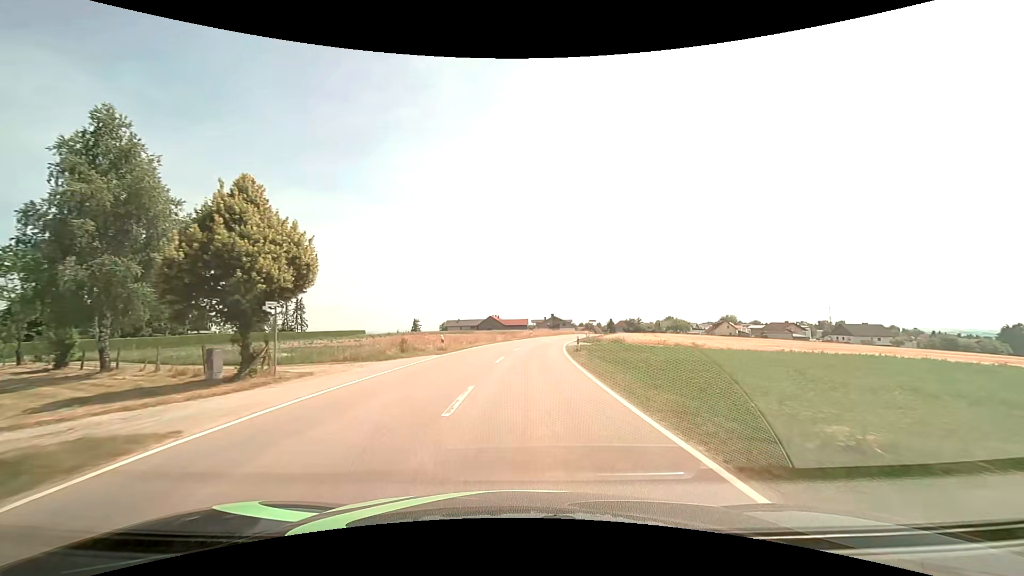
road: tertiary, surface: asphalt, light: Day
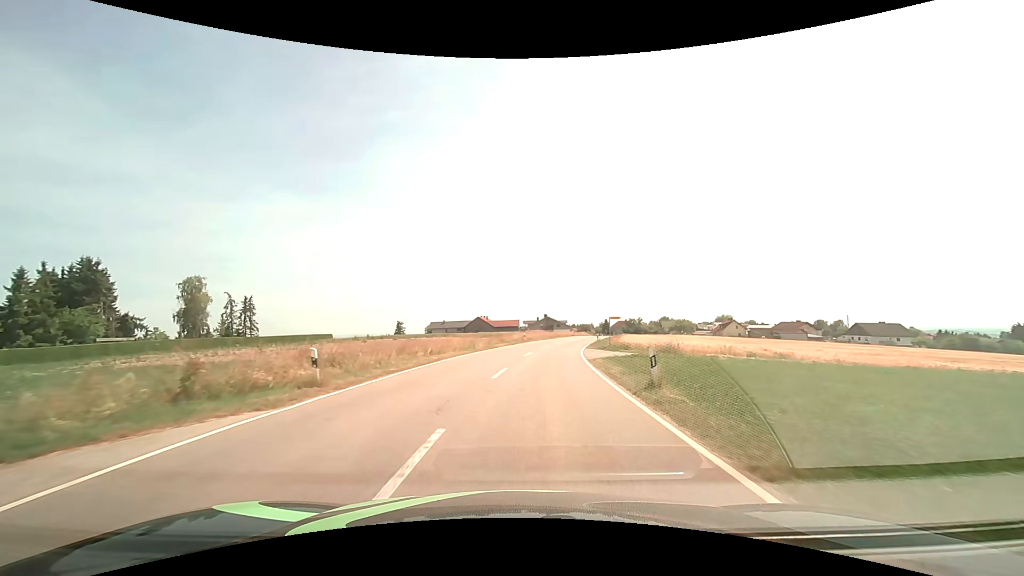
(+0.2, +17.3) m; +1°
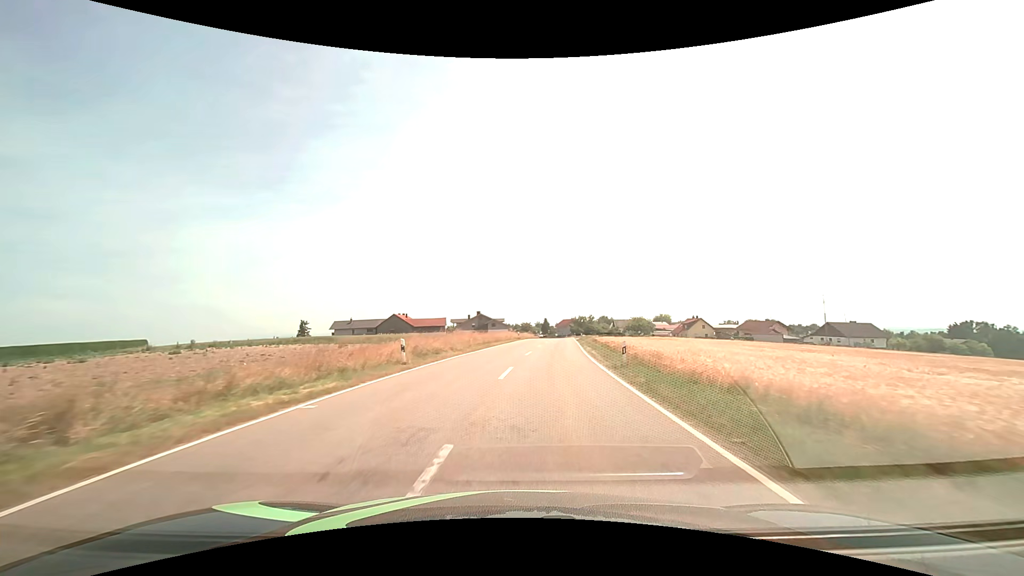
(+2.2, +35.9) m; +7°
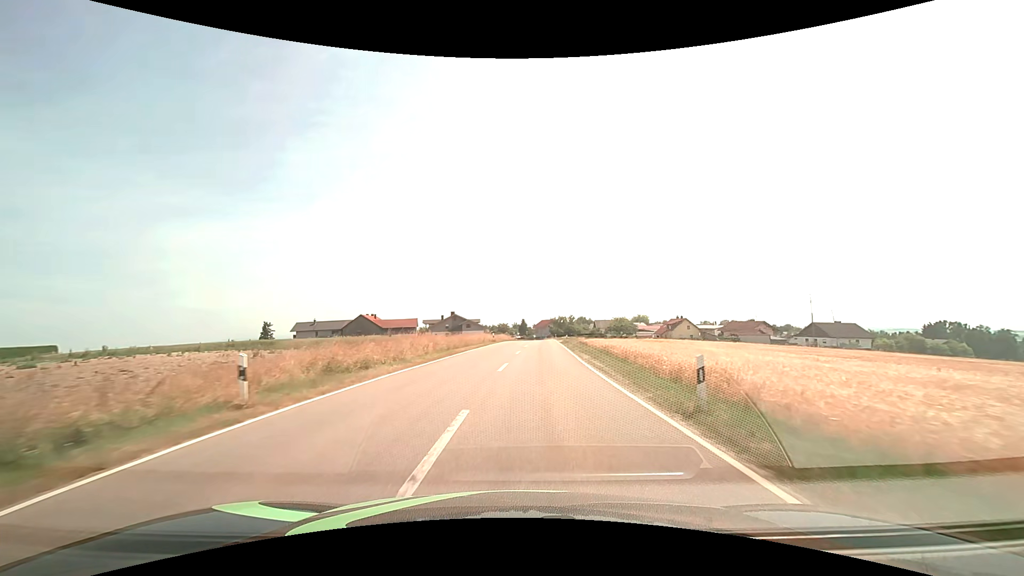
(+0.2, +9.1) m; +3°
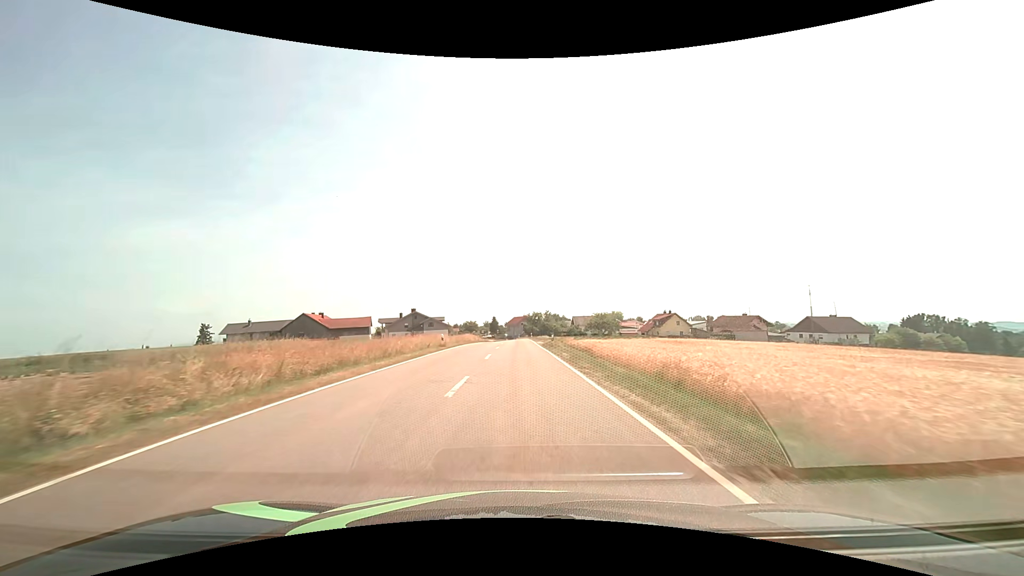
(+0.7, +18.0) m; +4°
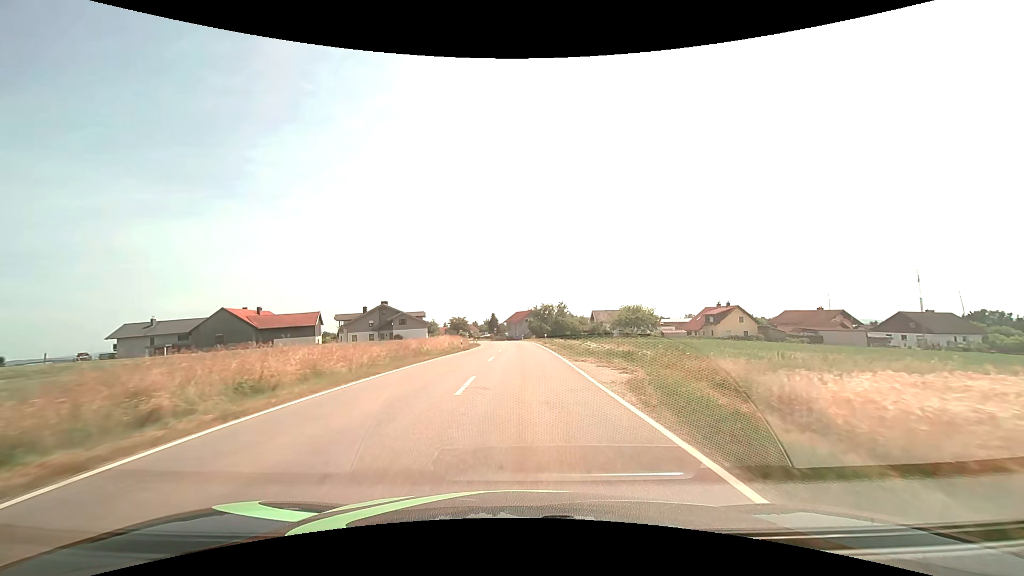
(-0.2, +35.0) m; 0°
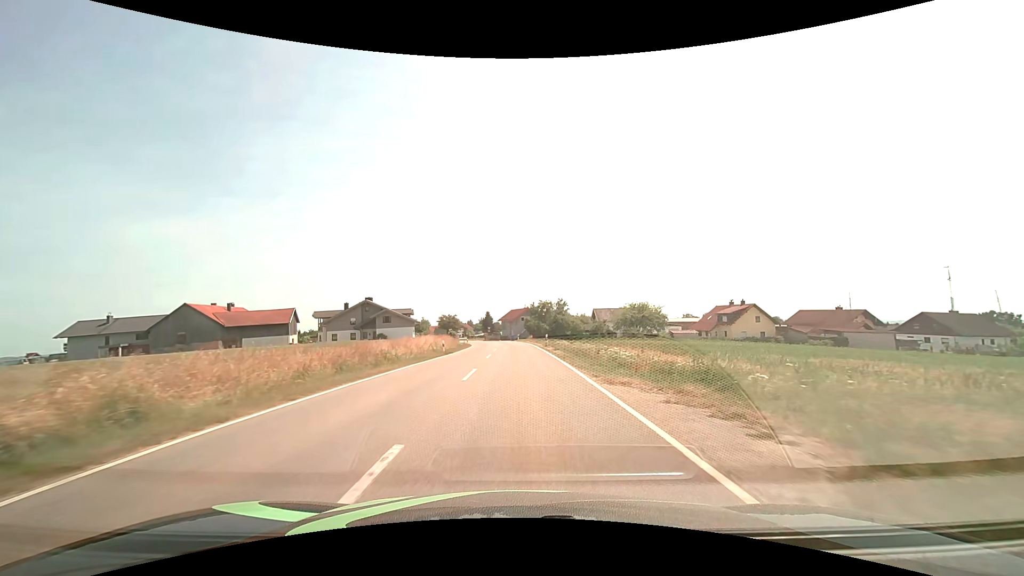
(0.0, +8.5) m; 0°
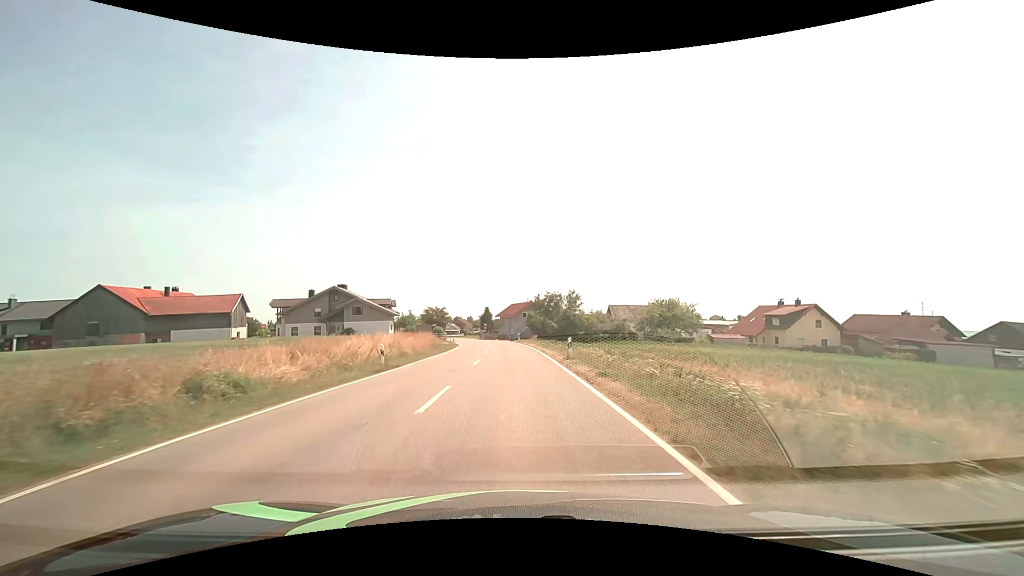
(+0.1, +17.0) m; 0°
(0, +10) (0, +20) (-1, +30) (-1, +40) (-2, +50) (-2, +60) (-4, +70) (-5, +80) (-7, +90) (-9, +99) m
